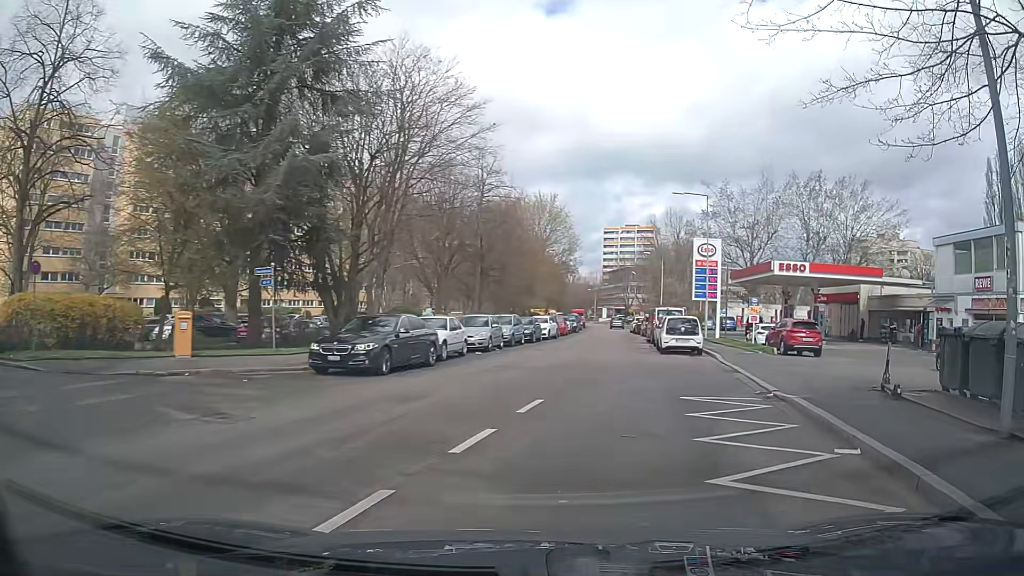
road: residential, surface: asphalt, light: Day
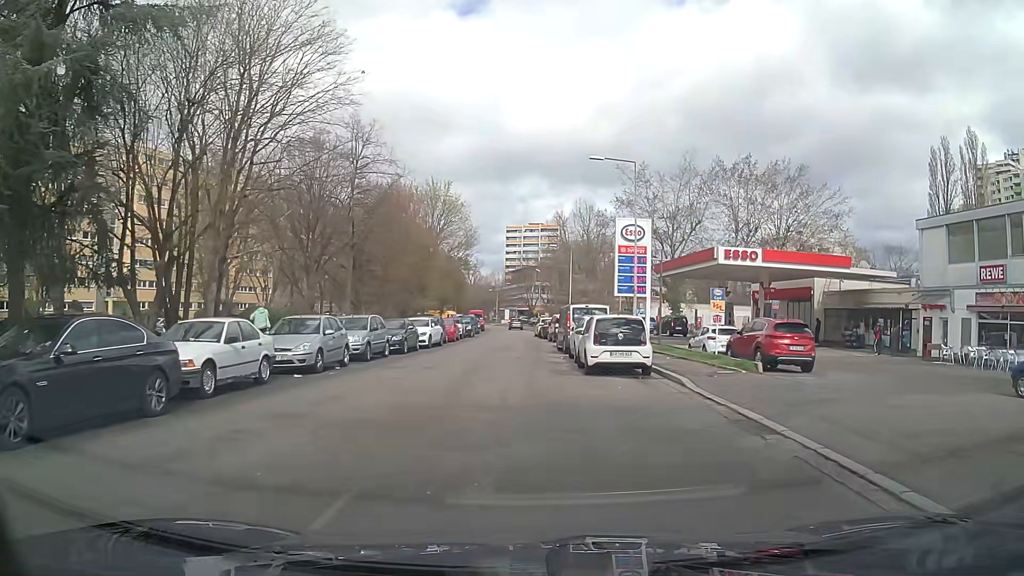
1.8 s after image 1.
(+1.1, +9.5) m; +8°
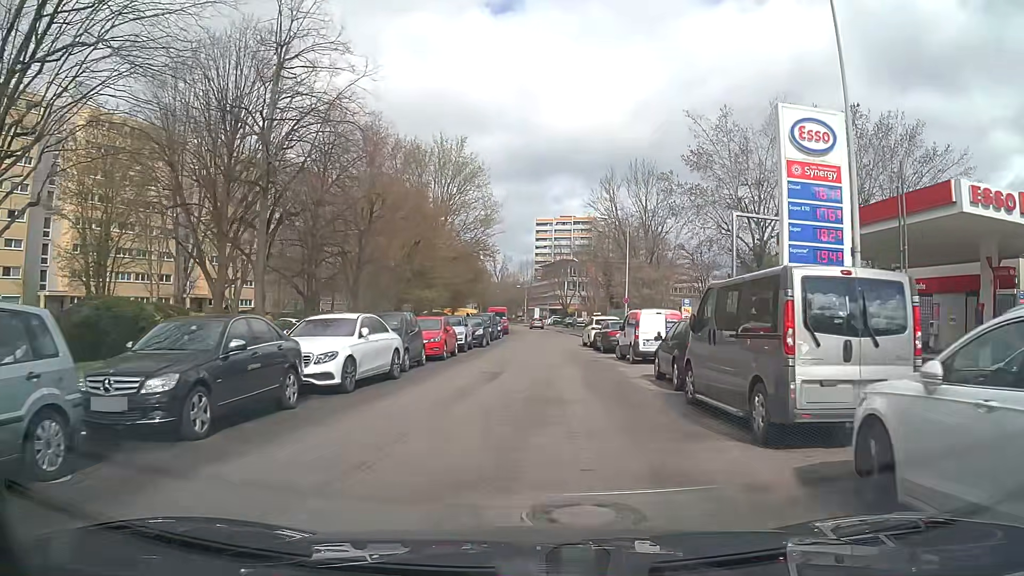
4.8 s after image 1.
(-0.8, +19.7) m; -2°
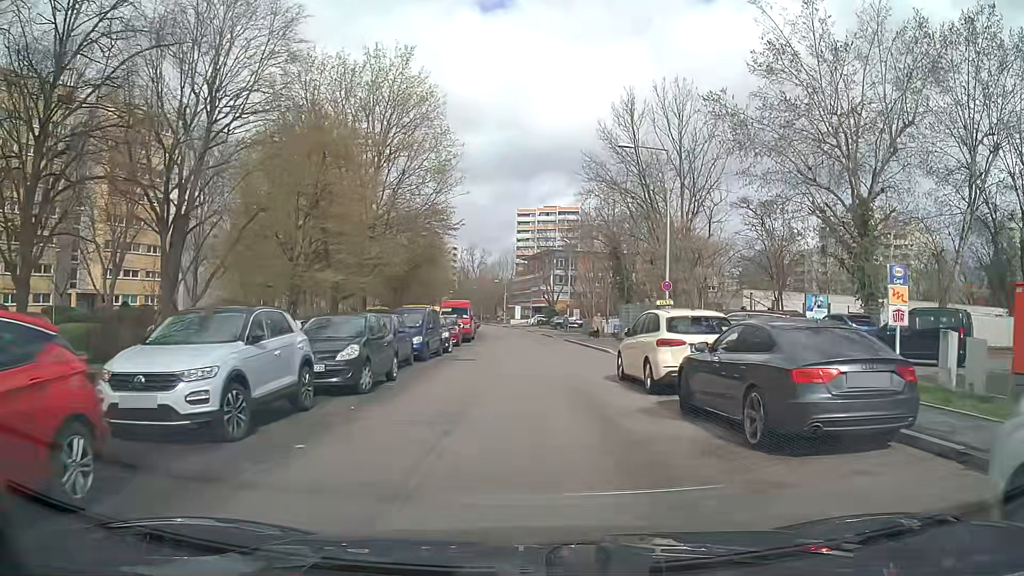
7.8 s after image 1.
(+0.4, +20.9) m; +1°
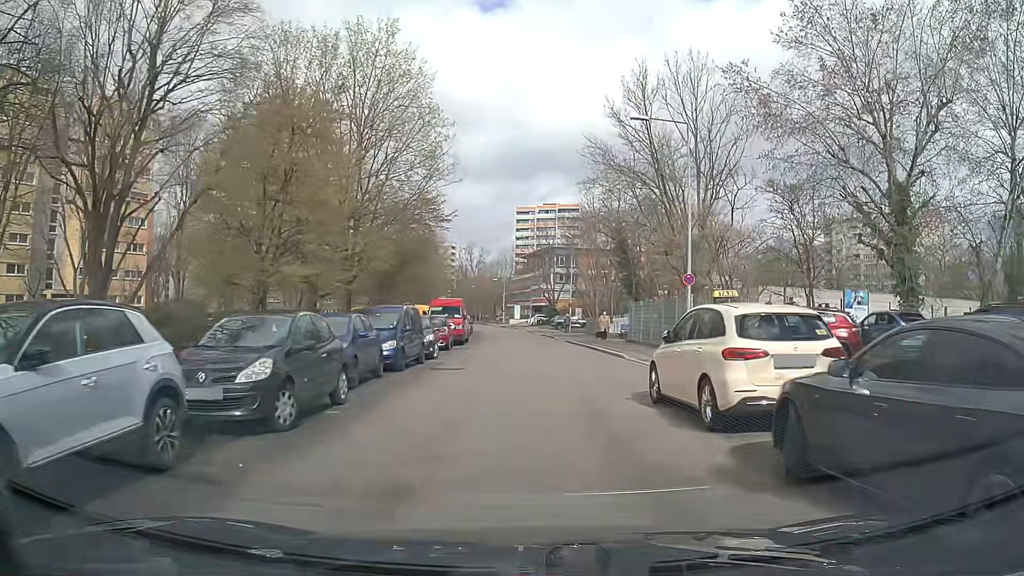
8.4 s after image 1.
(0.0, +4.2) m; 0°
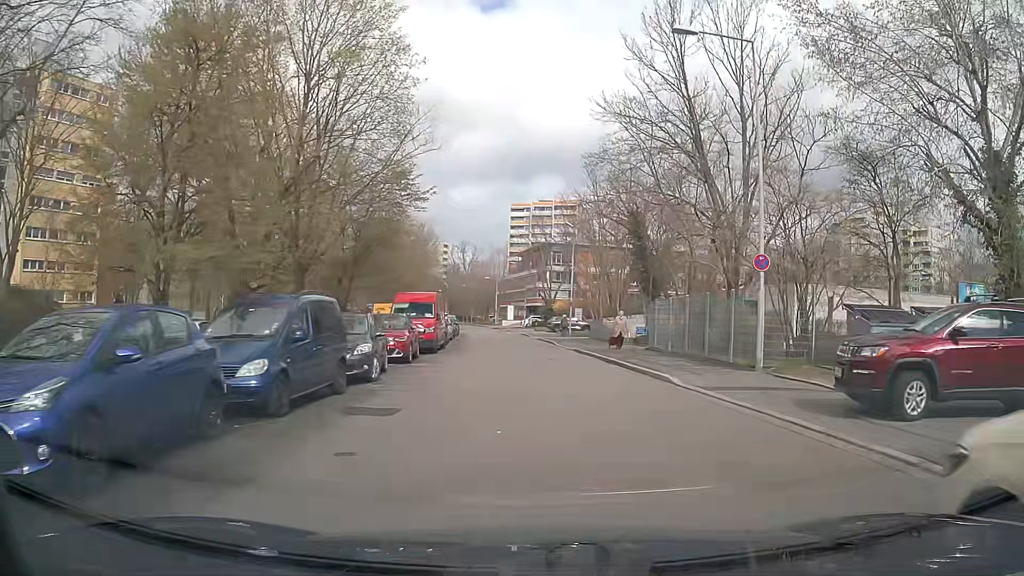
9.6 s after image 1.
(+0.1, +8.6) m; +1°
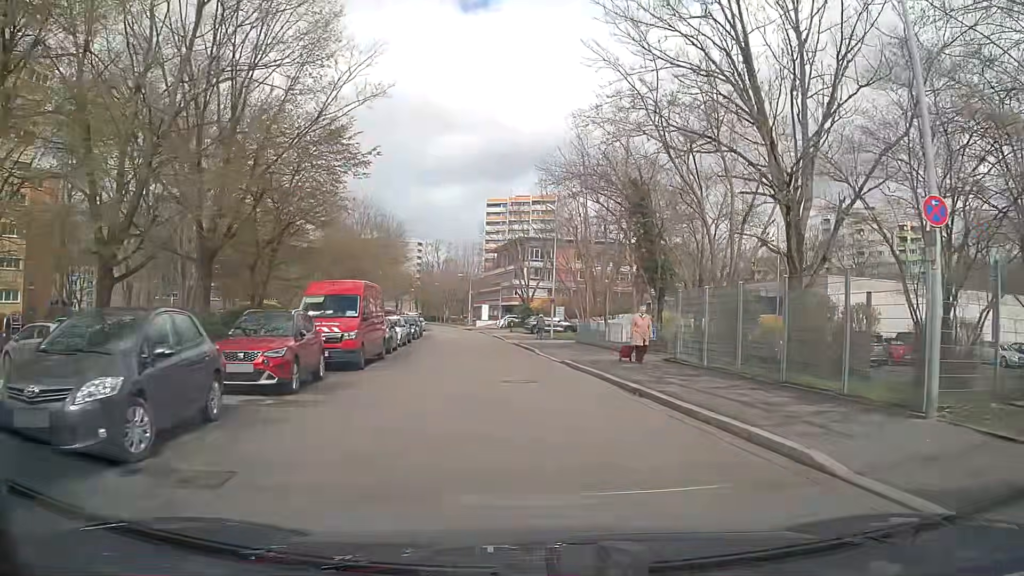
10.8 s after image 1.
(+0.1, +8.8) m; +1°
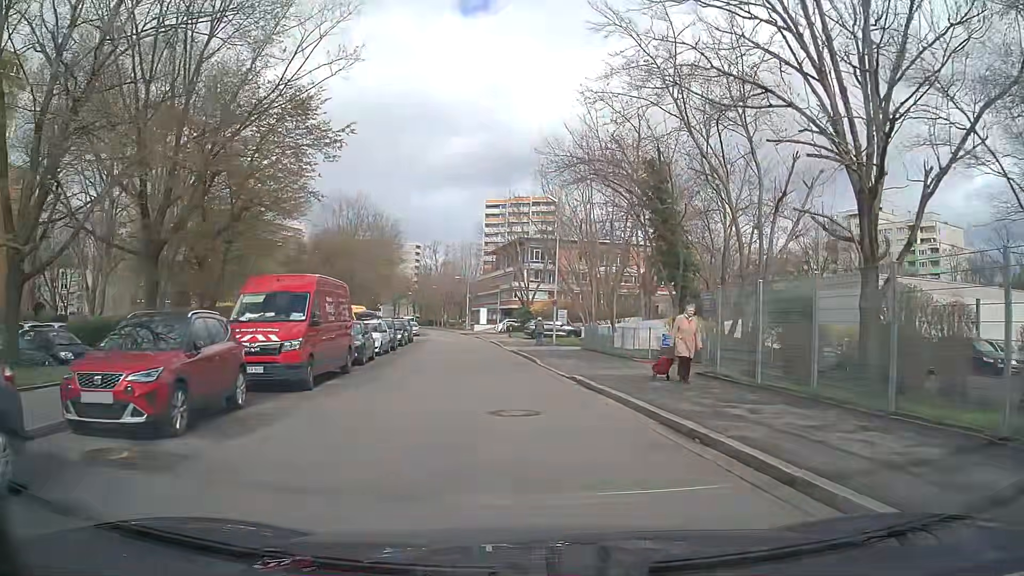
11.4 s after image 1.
(0.0, +4.4) m; 0°
